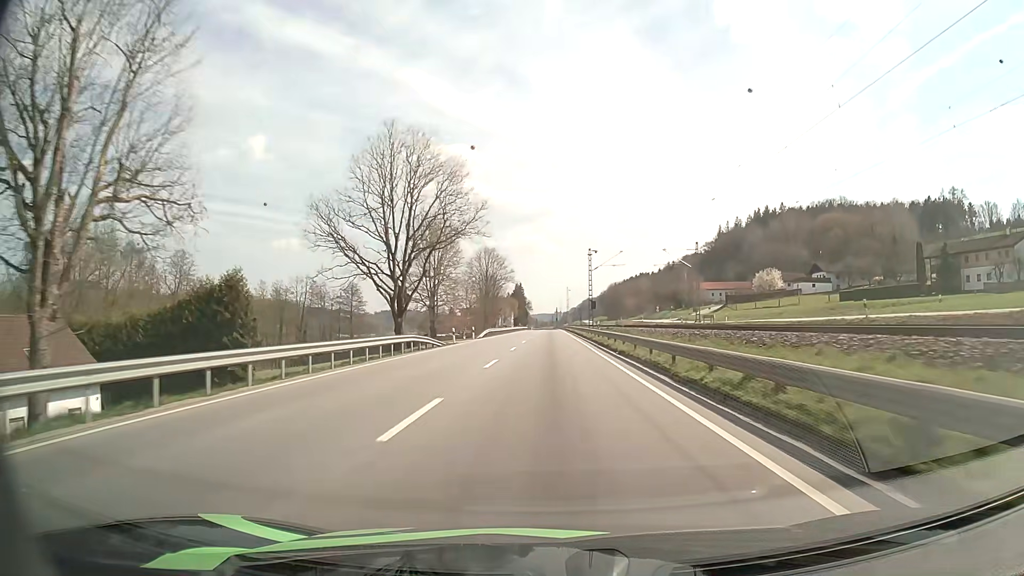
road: primary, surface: asphalt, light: Day
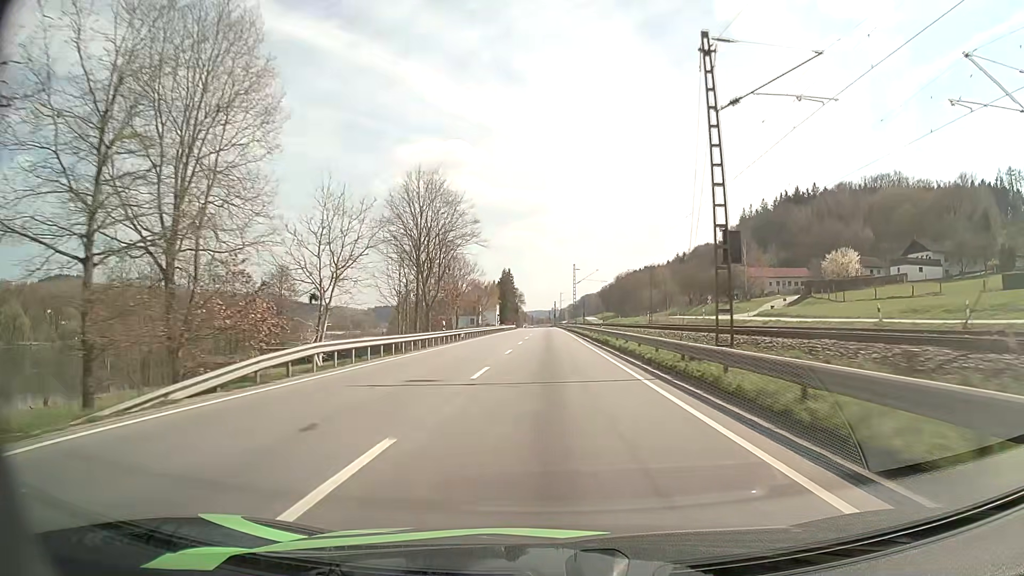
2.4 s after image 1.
(+0.4, +53.0) m; +1°
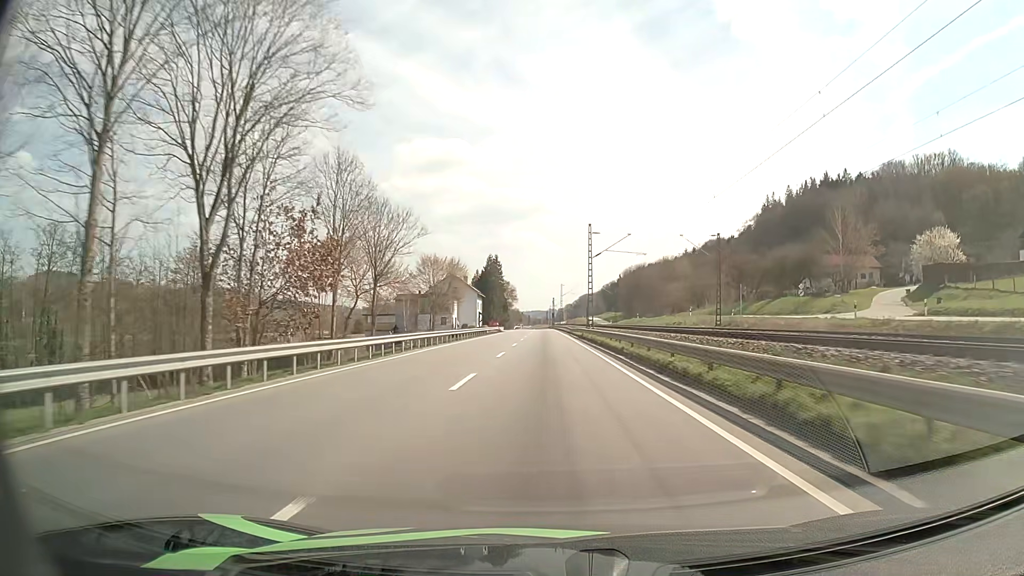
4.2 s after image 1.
(+0.1, +39.6) m; 0°
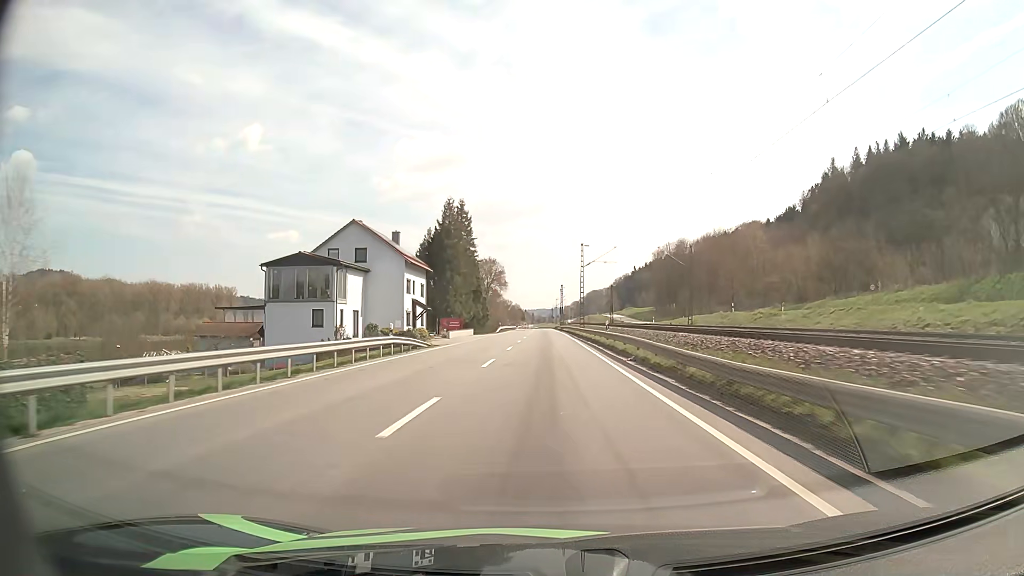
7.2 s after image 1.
(-0.2, +66.8) m; 0°
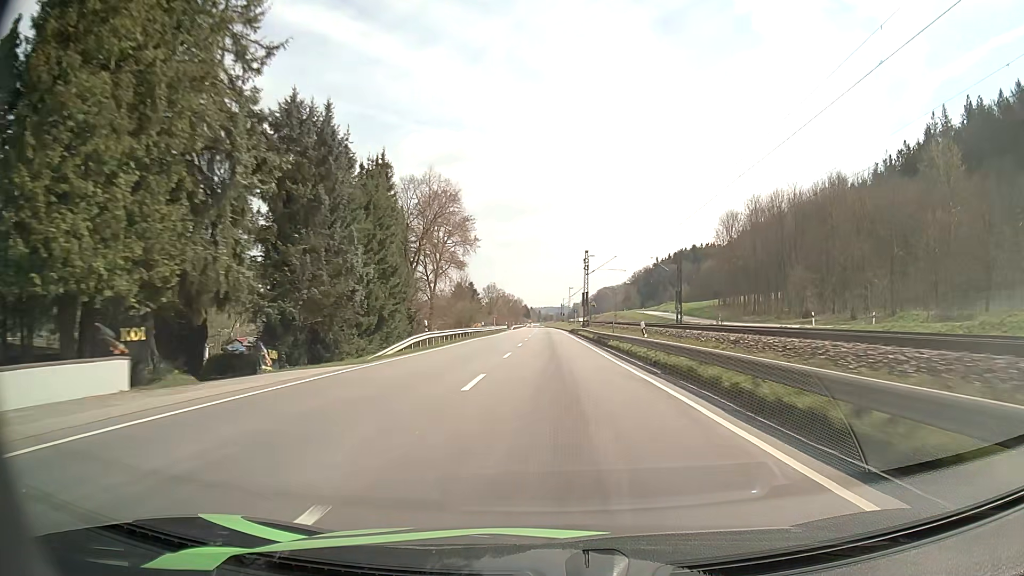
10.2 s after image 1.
(-0.5, +68.7) m; -1°
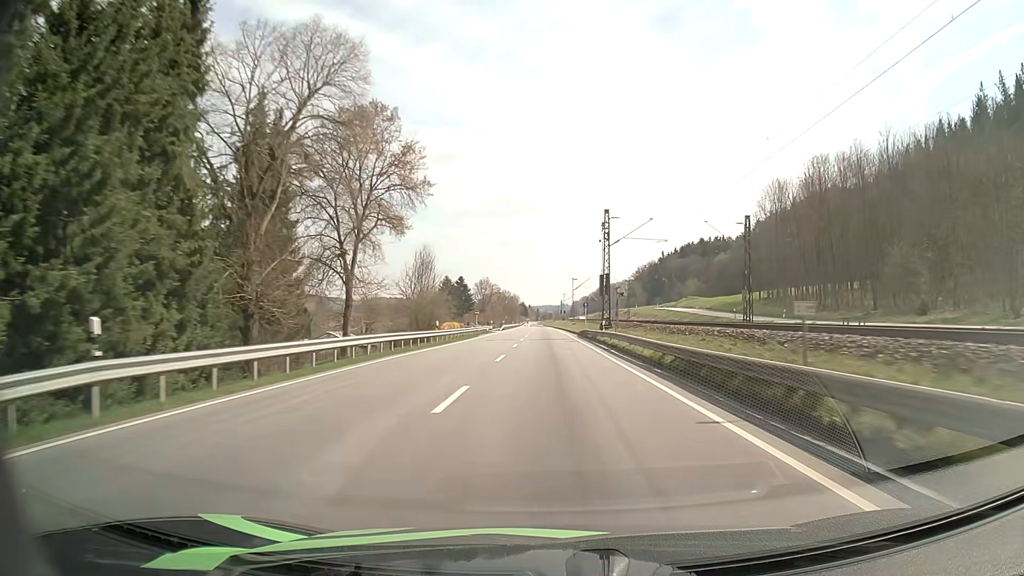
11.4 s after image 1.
(0.0, +27.8) m; 0°
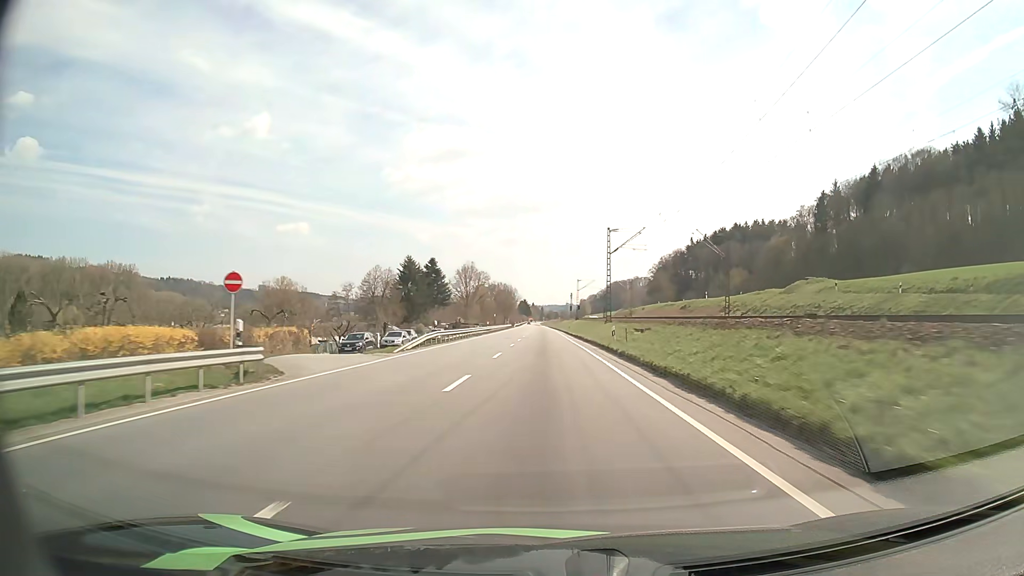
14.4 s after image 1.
(+0.1, +70.5) m; 0°
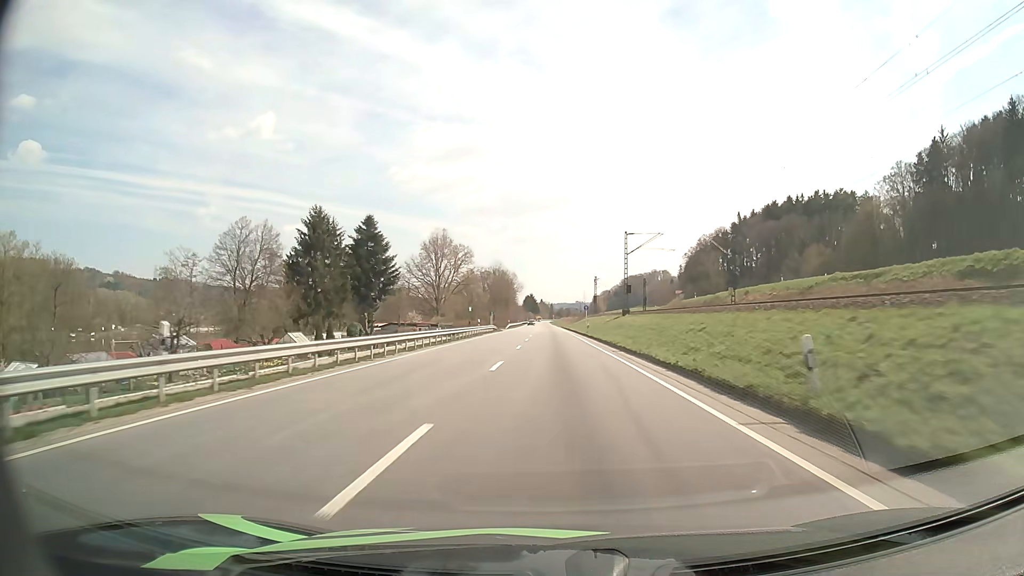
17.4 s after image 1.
(-0.8, +72.3) m; -1°
(0, +10) (0, +20) (0, +30) (0, +40) (0, +50) (0, +60) (0, +70) (0, +80) (0, +90) (0, +100) m
